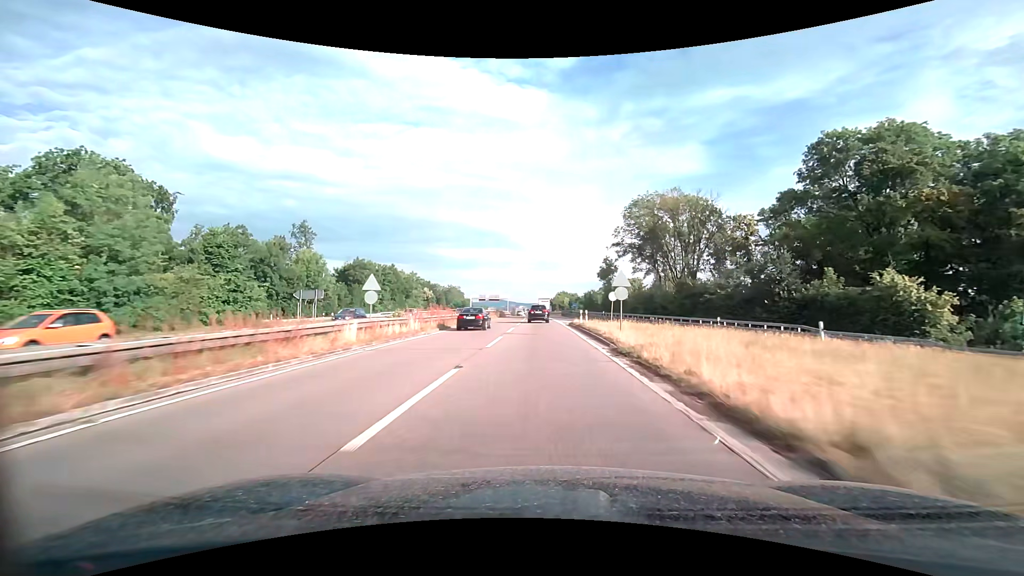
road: trunk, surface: asphalt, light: Day
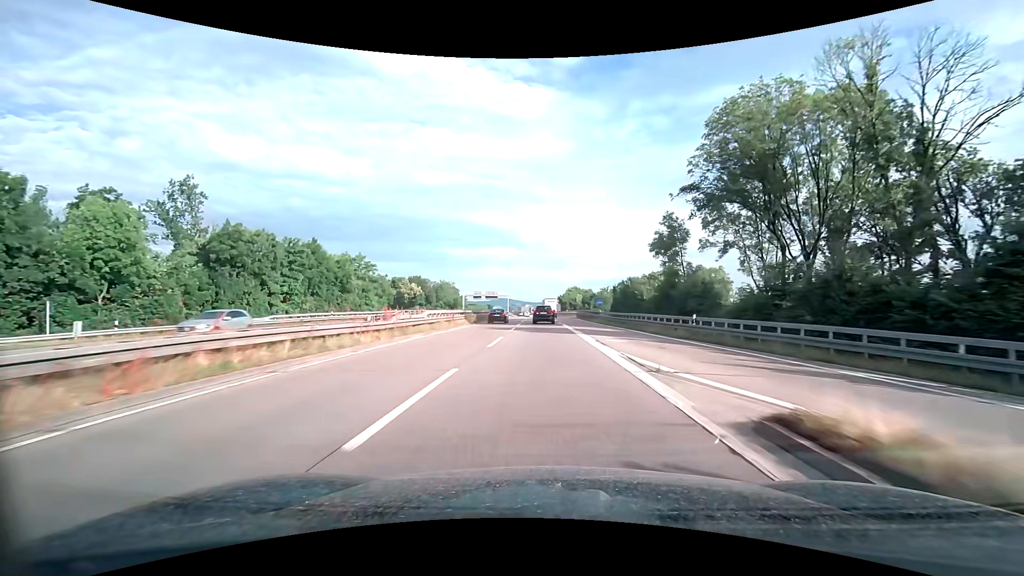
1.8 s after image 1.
(-0.2, +35.6) m; -1°
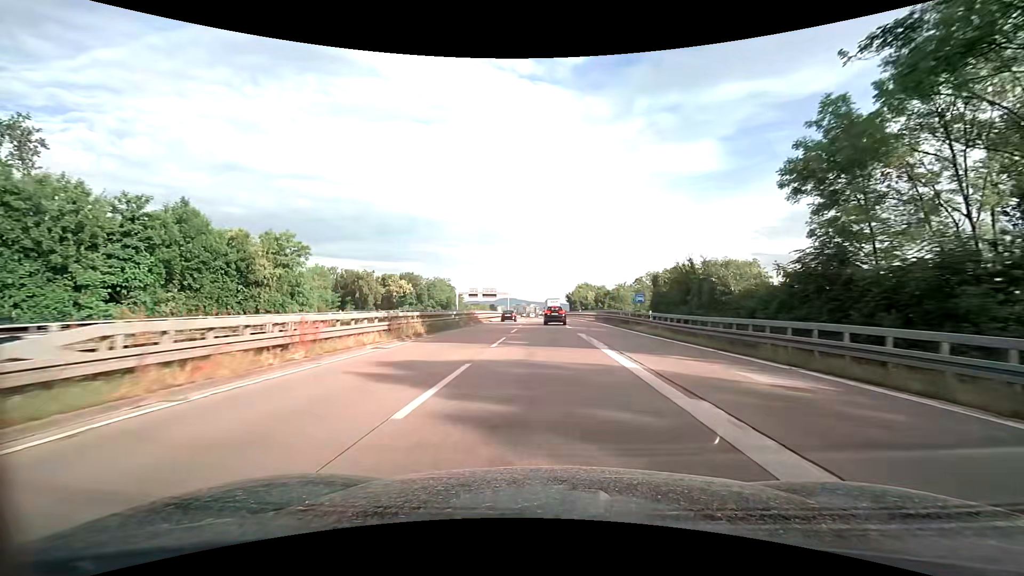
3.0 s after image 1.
(-0.1, +23.2) m; -1°
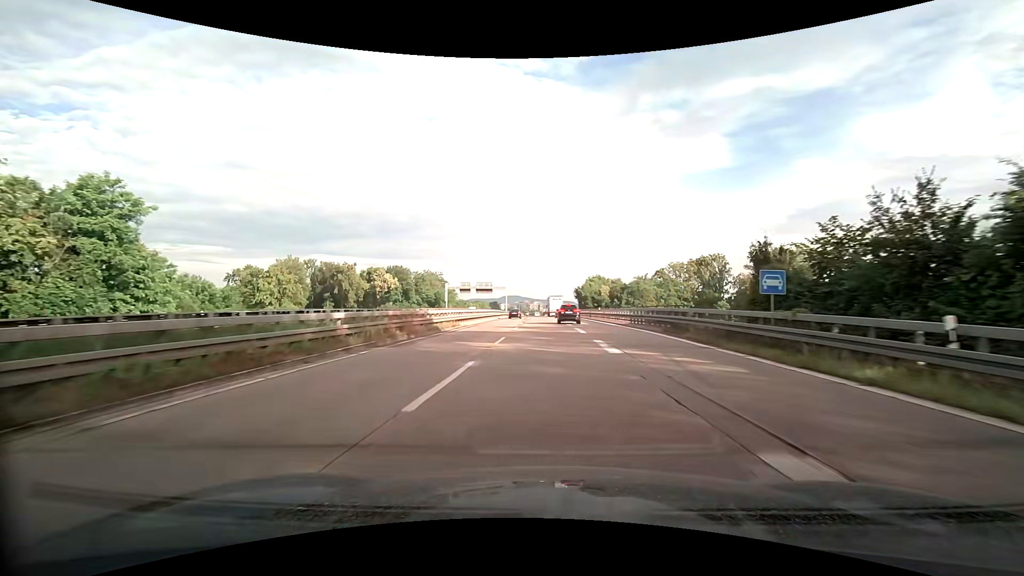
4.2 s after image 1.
(-0.1, +22.9) m; 0°
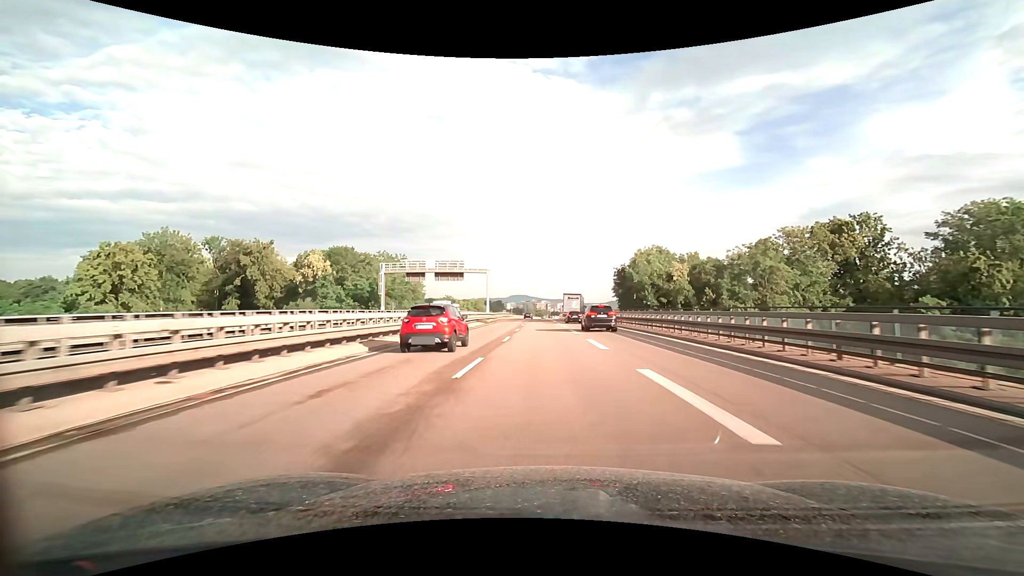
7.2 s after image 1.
(-0.5, +57.8) m; -1°
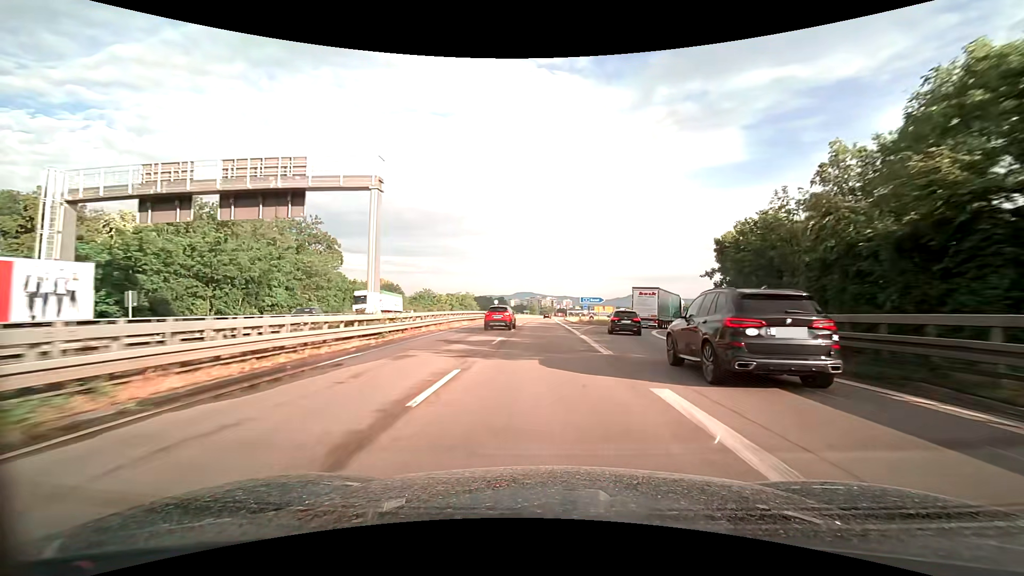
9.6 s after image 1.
(-0.2, +51.2) m; 0°
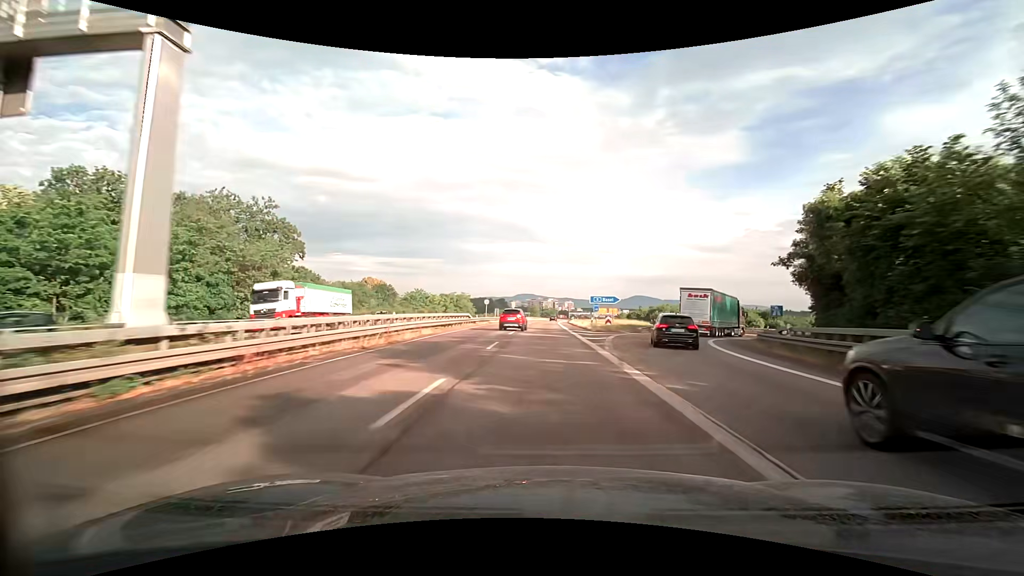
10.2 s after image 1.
(0.0, +13.5) m; 0°
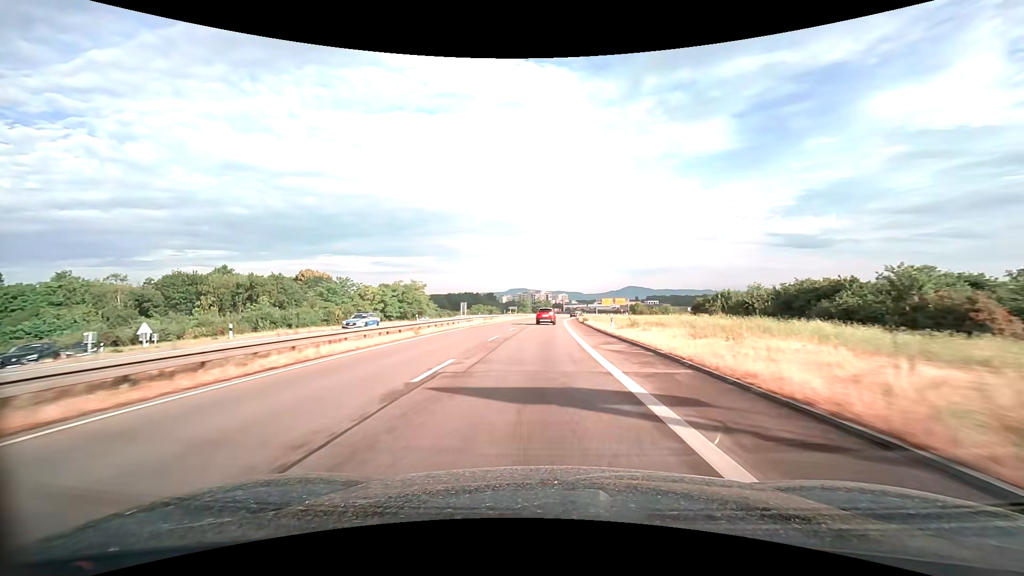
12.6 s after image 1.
(+0.1, +56.3) m; +1°
(0, +10) (0, +20) (0, +30) (0, +40) (+1, +50) (+1, +60) (+1, +70) (+2, +80) (+2, +90) (+3, +100) m
